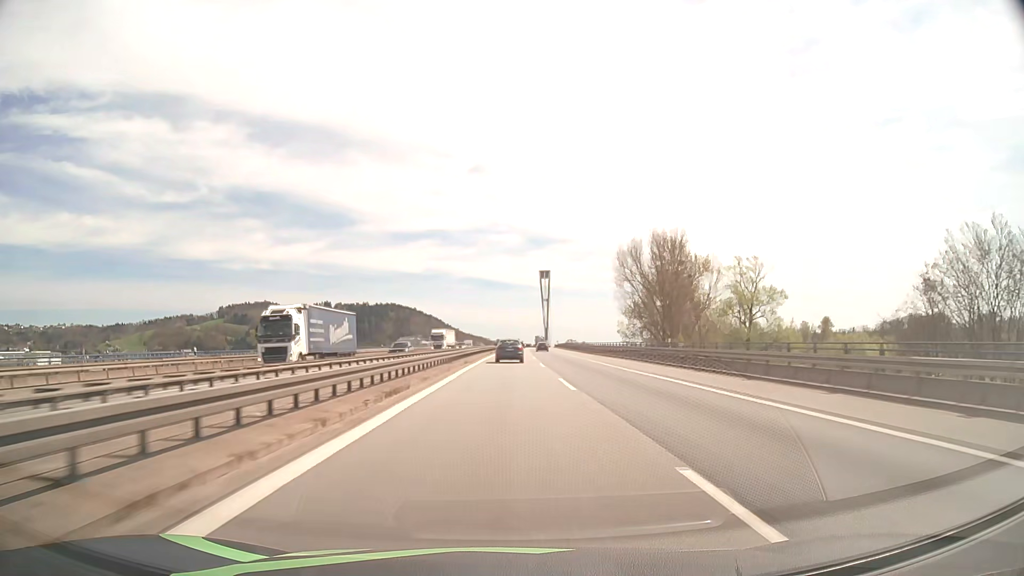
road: motorway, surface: asphalt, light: Day
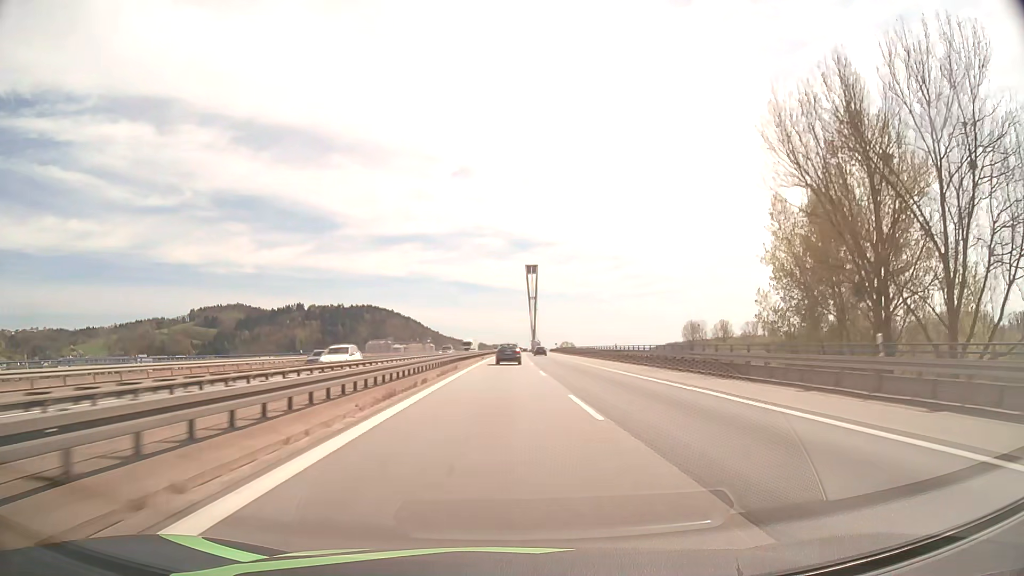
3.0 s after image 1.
(+1.1, +78.8) m; +1°
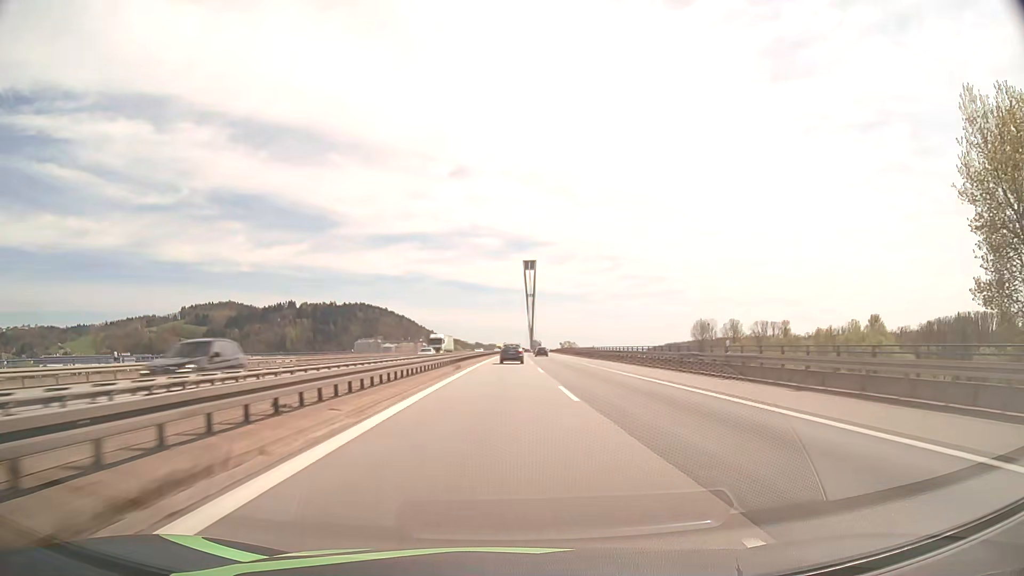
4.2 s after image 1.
(+0.1, +31.6) m; 0°
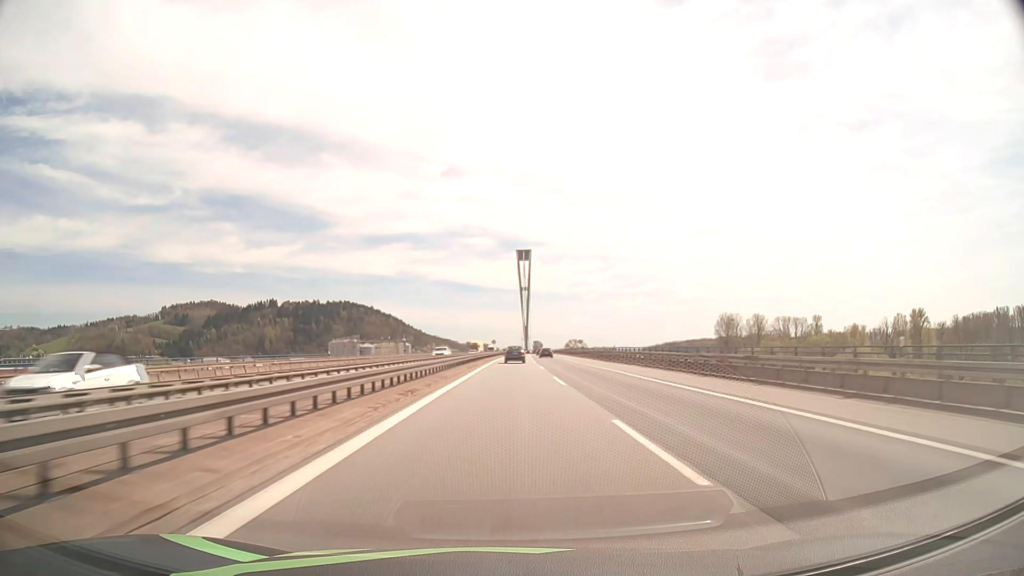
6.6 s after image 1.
(+0.4, +64.2) m; +1°
